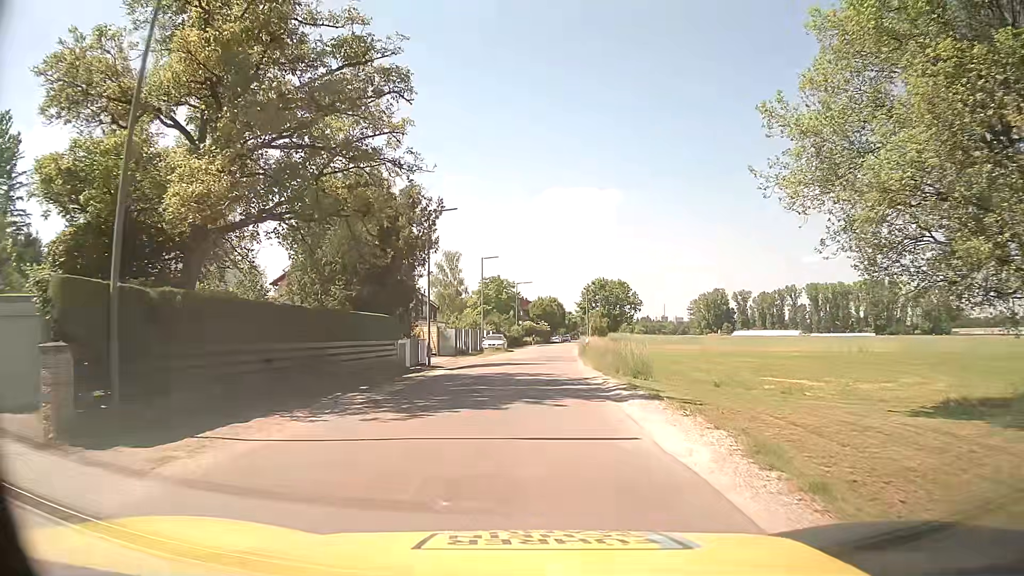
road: residential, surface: asphalt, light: Day
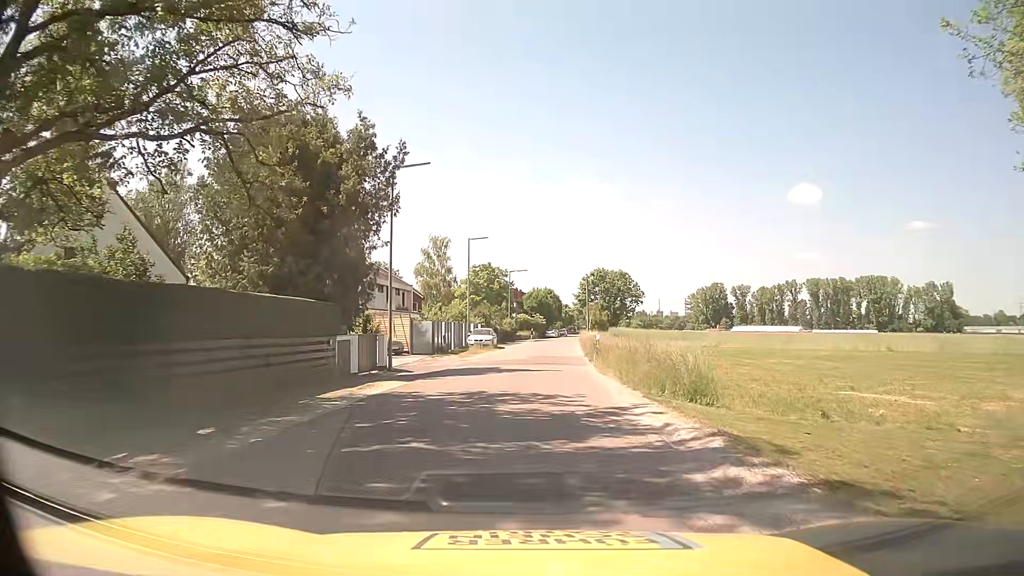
(0.0, +8.8) m; 0°
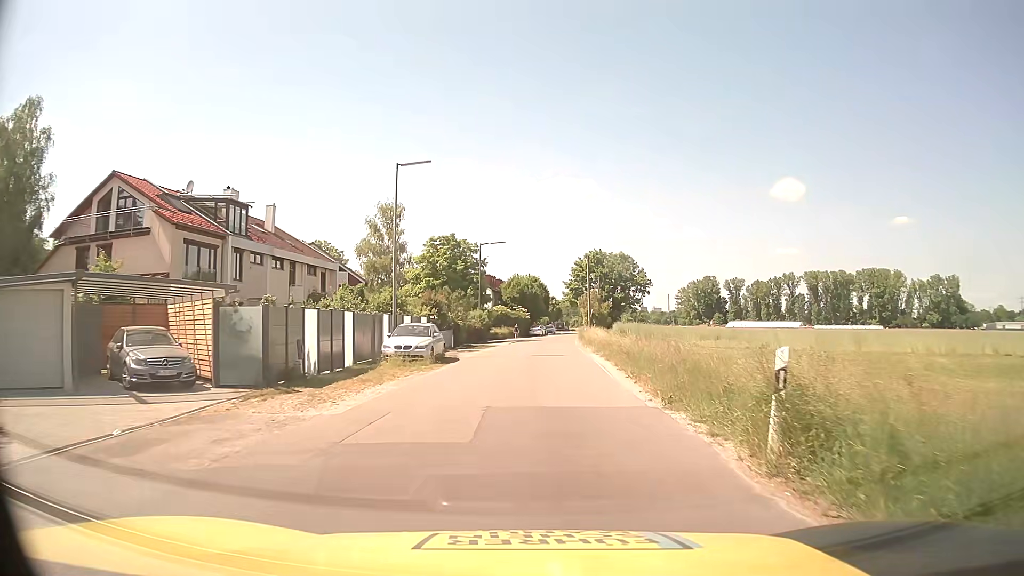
(+0.3, +23.5) m; +1°
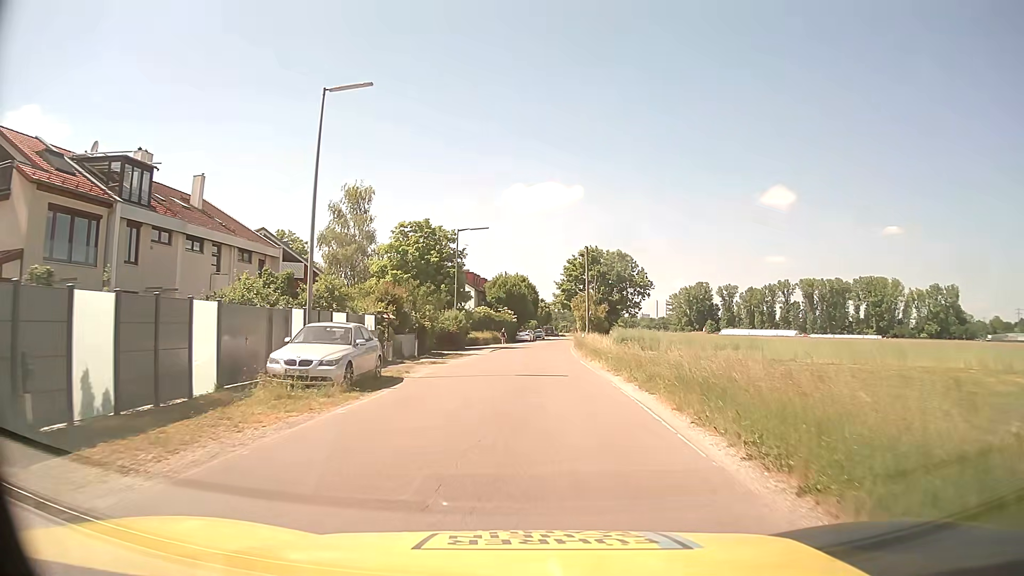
(+0.1, +10.0) m; +1°
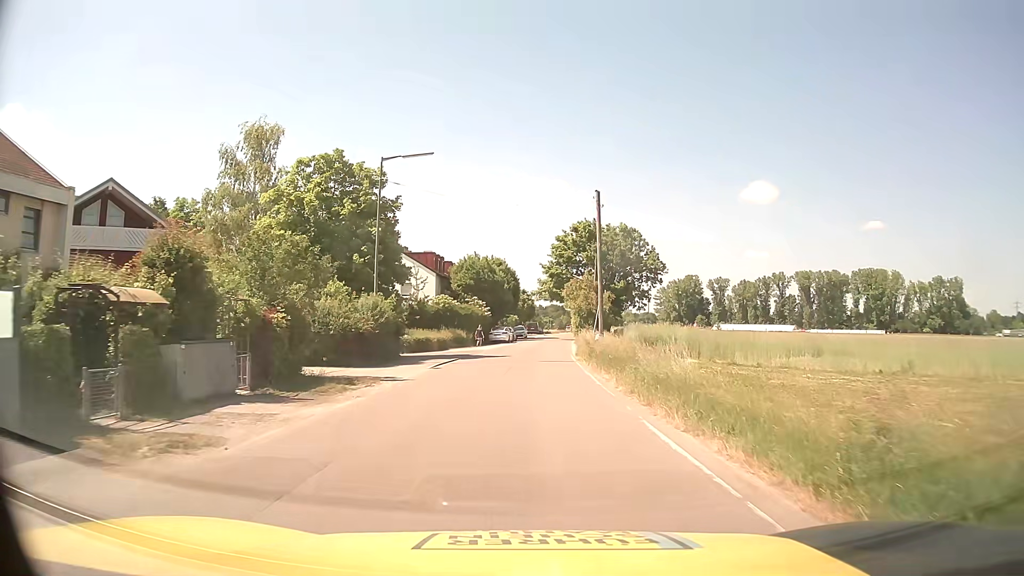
(+0.5, +19.9) m; +2°
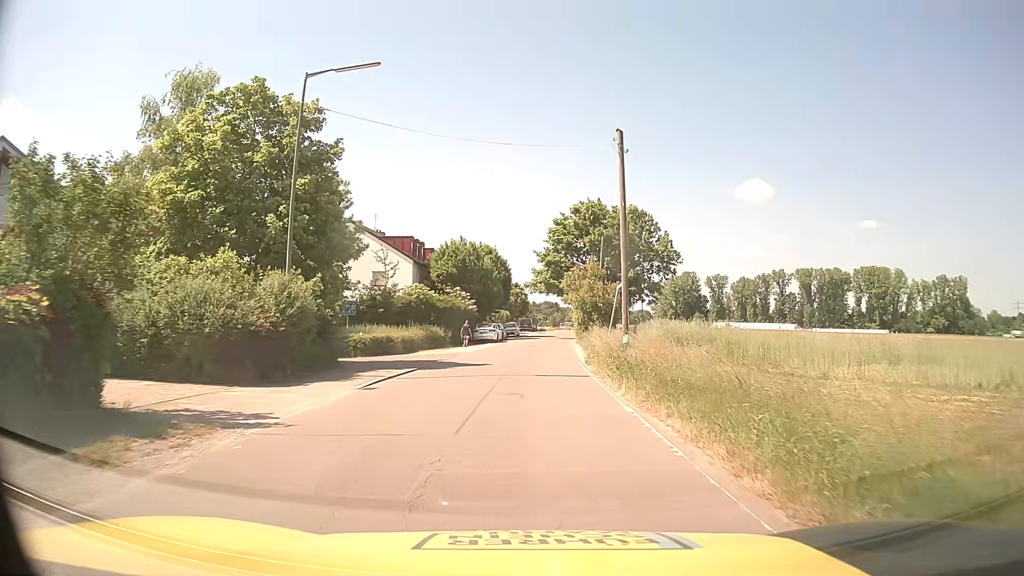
(0.0, +9.5) m; 0°
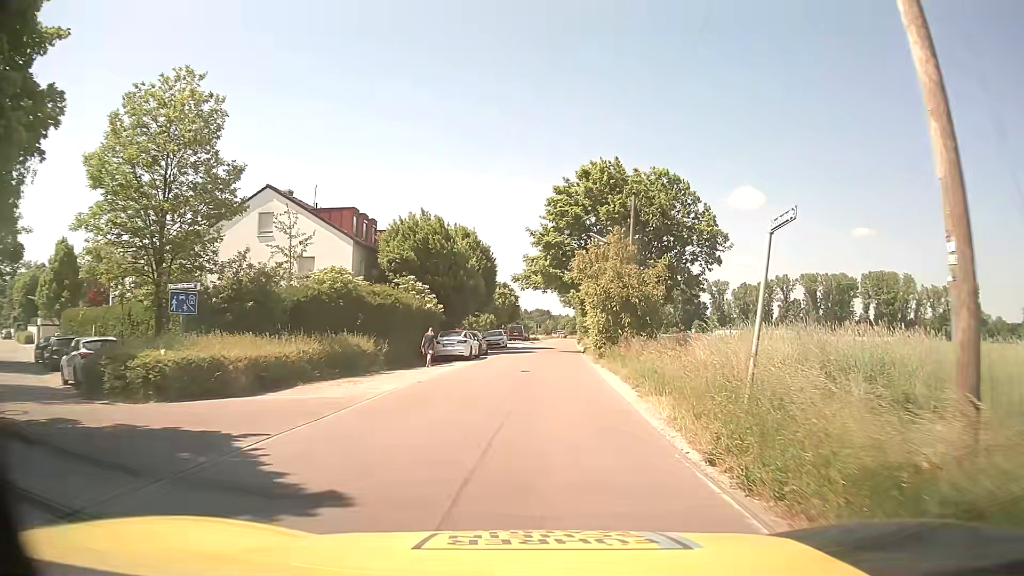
(+0.1, +17.1) m; 0°
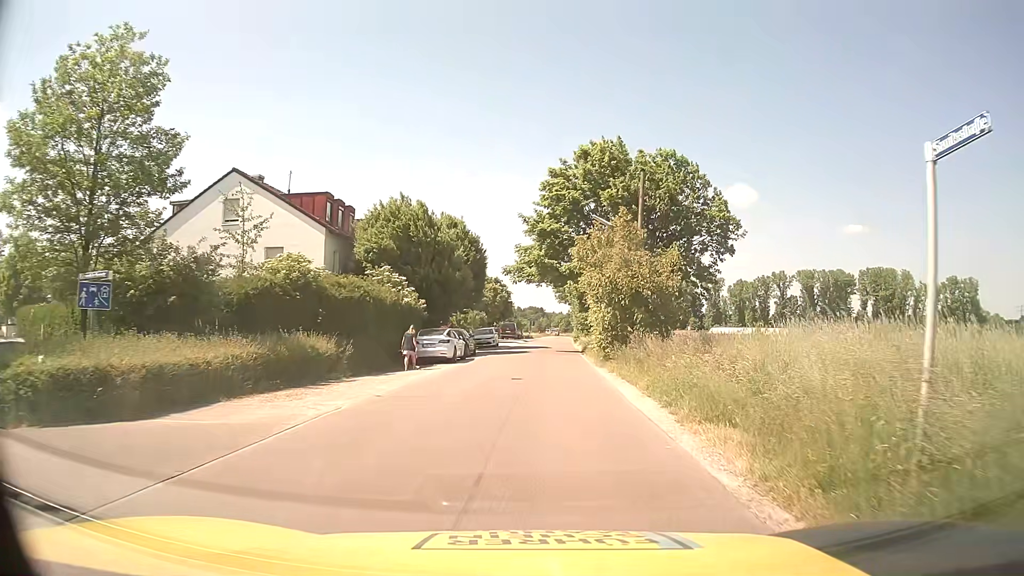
(0.0, +4.2) m; +1°
(0, +10) (0, +20) (0, +30) (+1, +40) (+1, +50) (+2, +60) (+2, +70) (+3, +80) (+3, +90) (+4, +100) m
